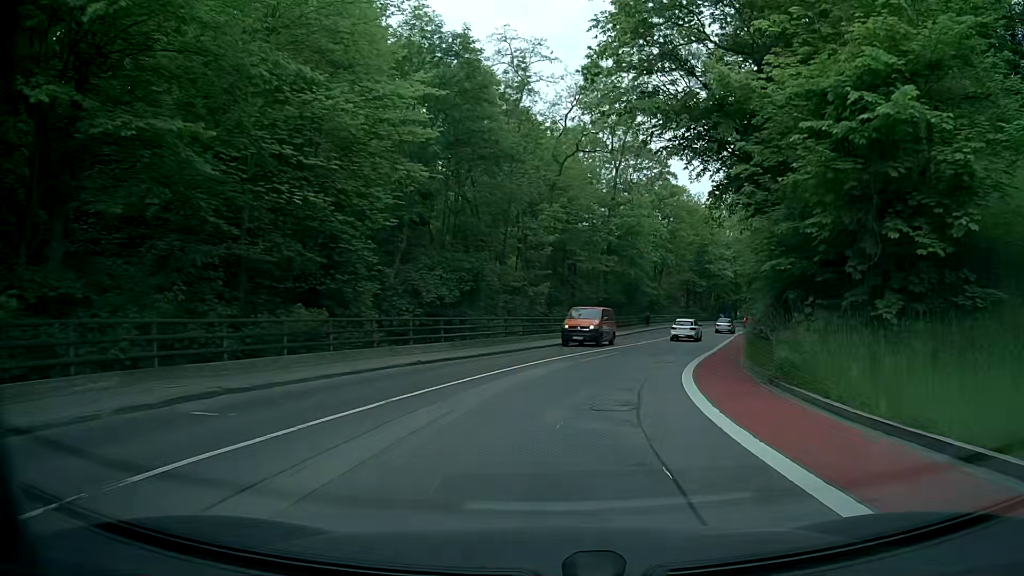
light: Day
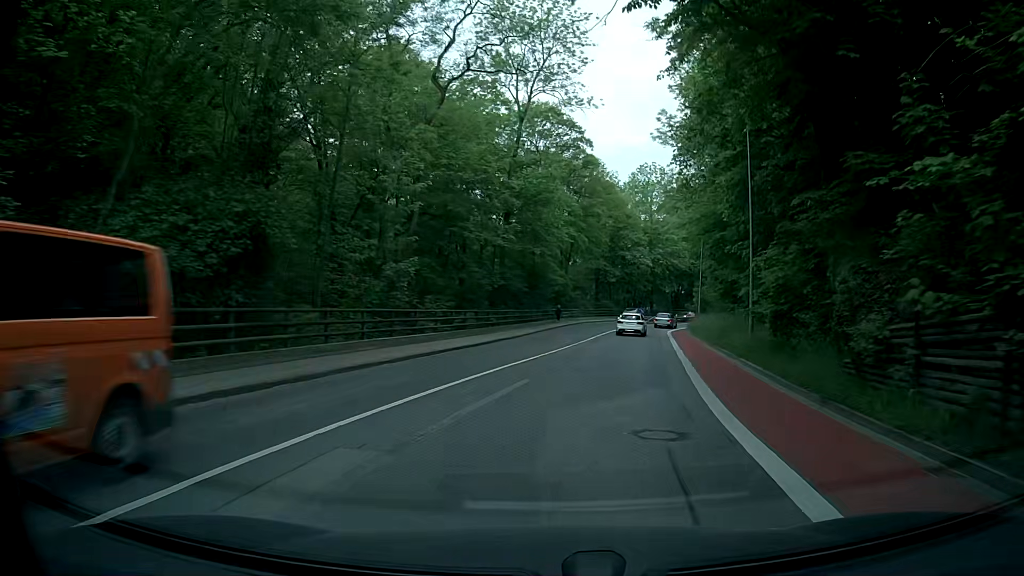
(+1.0, +14.1) m; +8°
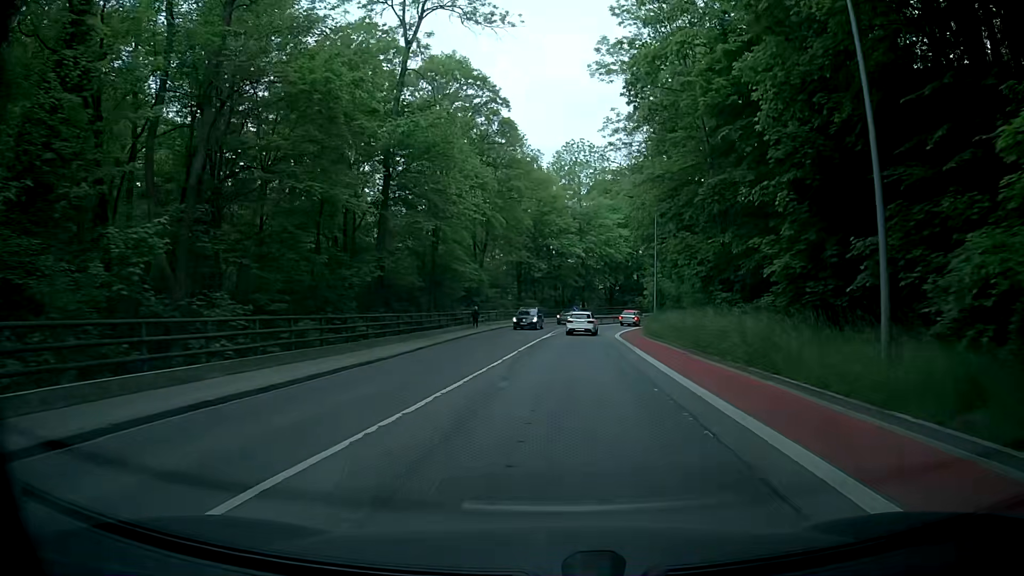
(+1.0, +14.1) m; +8°
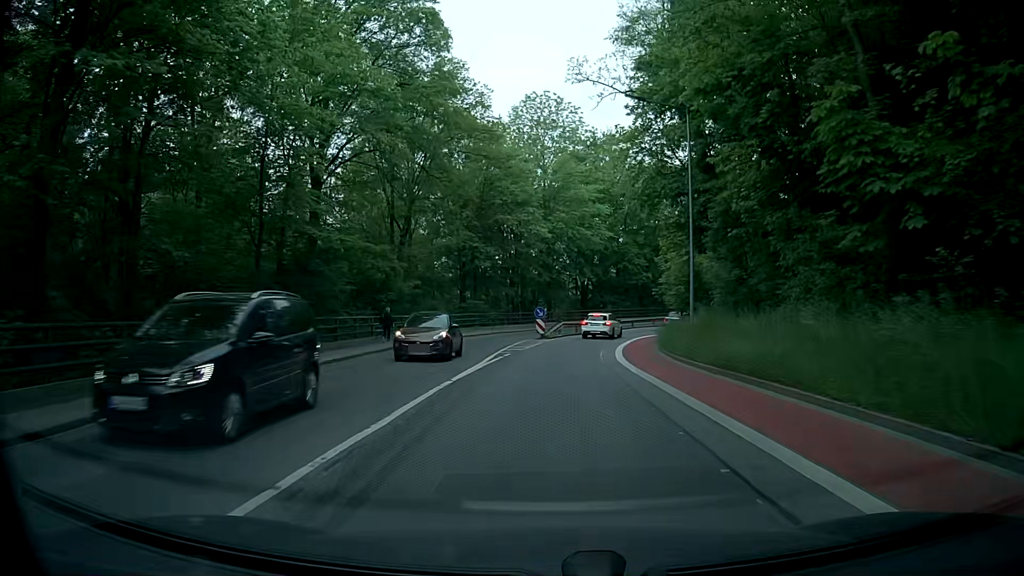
(+0.6, +21.2) m; +2°
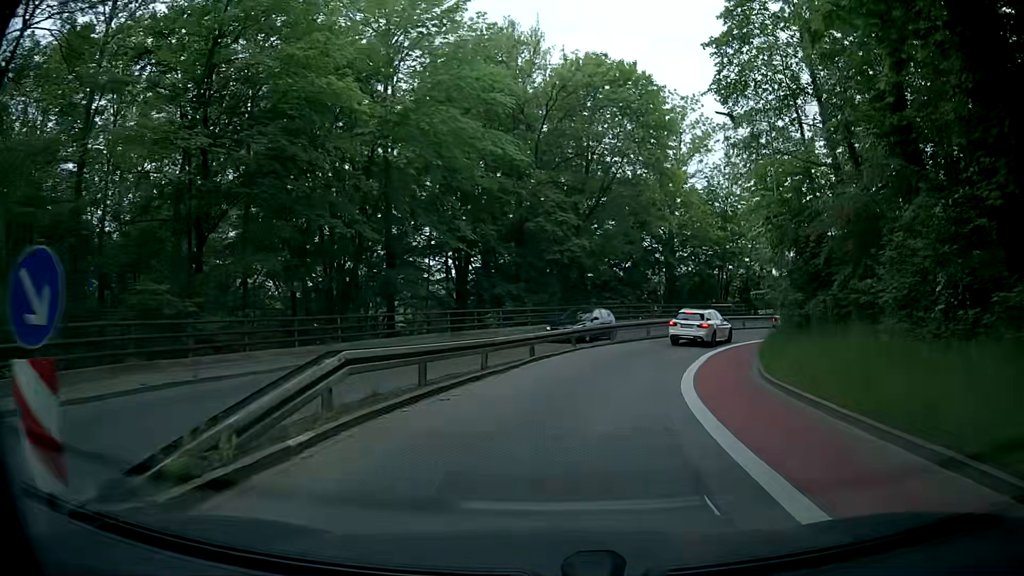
(+1.9, +32.8) m; +11°
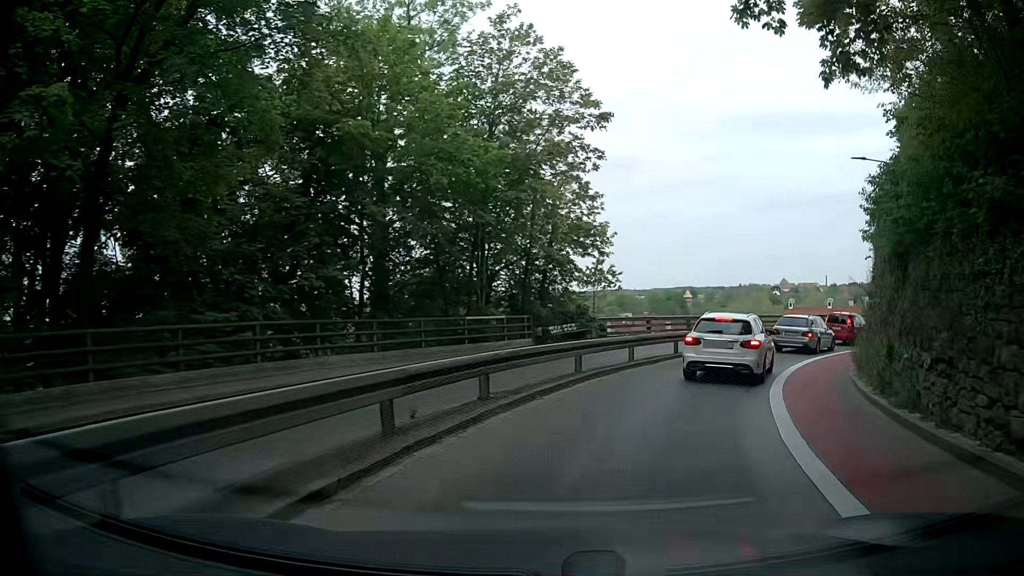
(+4.6, +26.9) m; +24°
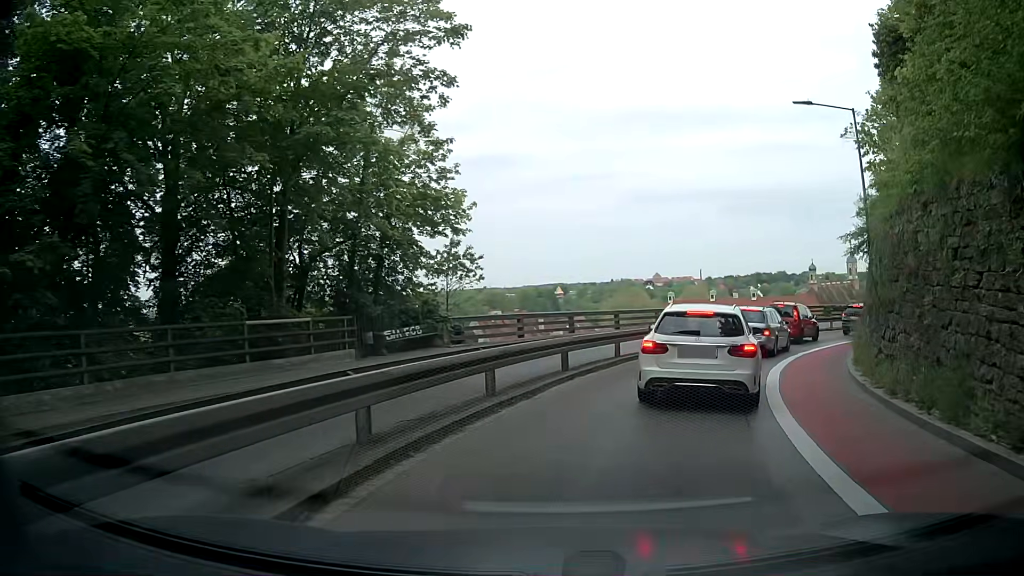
(+0.7, +8.0) m; +10°
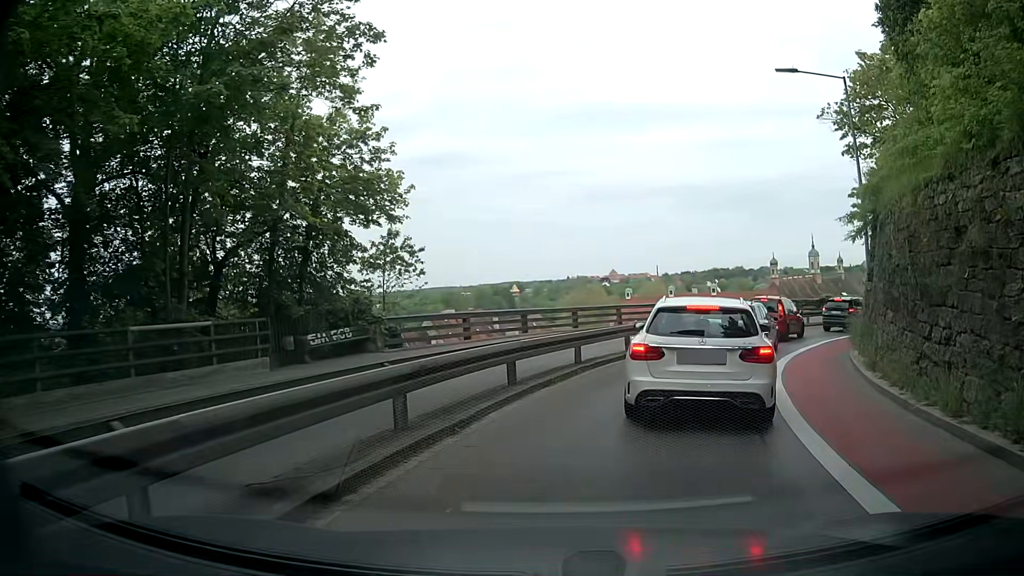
(+0.1, +2.9) m; +1°
